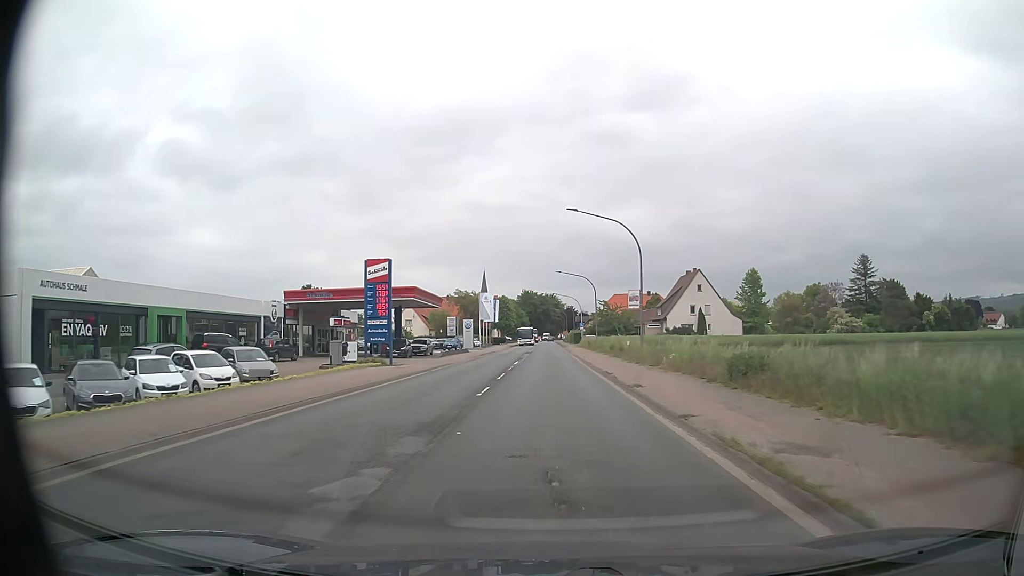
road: primary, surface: asphalt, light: Day
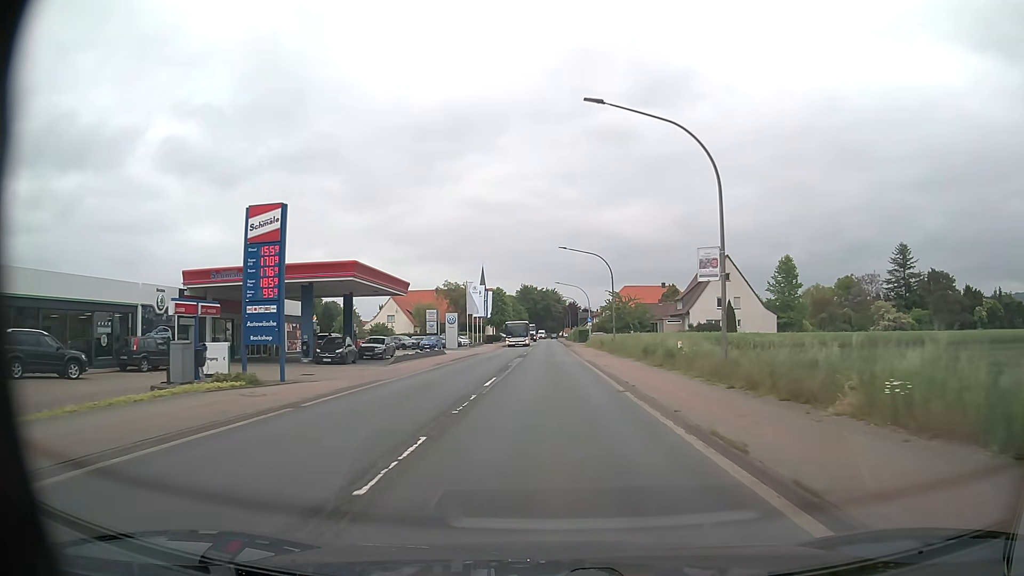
(0.0, +16.2) m; 0°
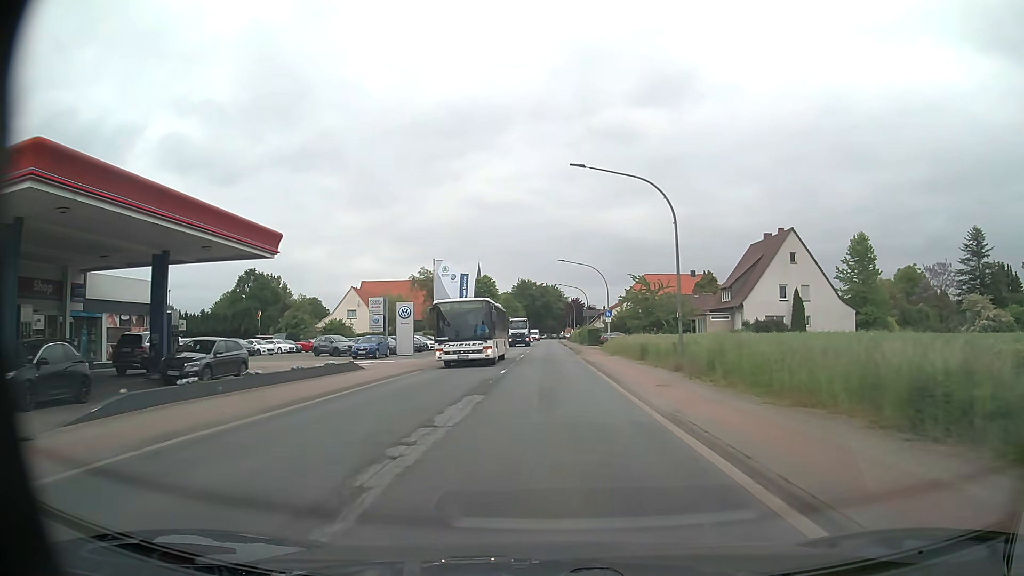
(0.0, +24.2) m; 0°
(0, +10) (0, +20) (0, +30) (0, +40) (0, +50) (0, +60) (0, +70) (0, +80) (0, +90) (0, +100) m
